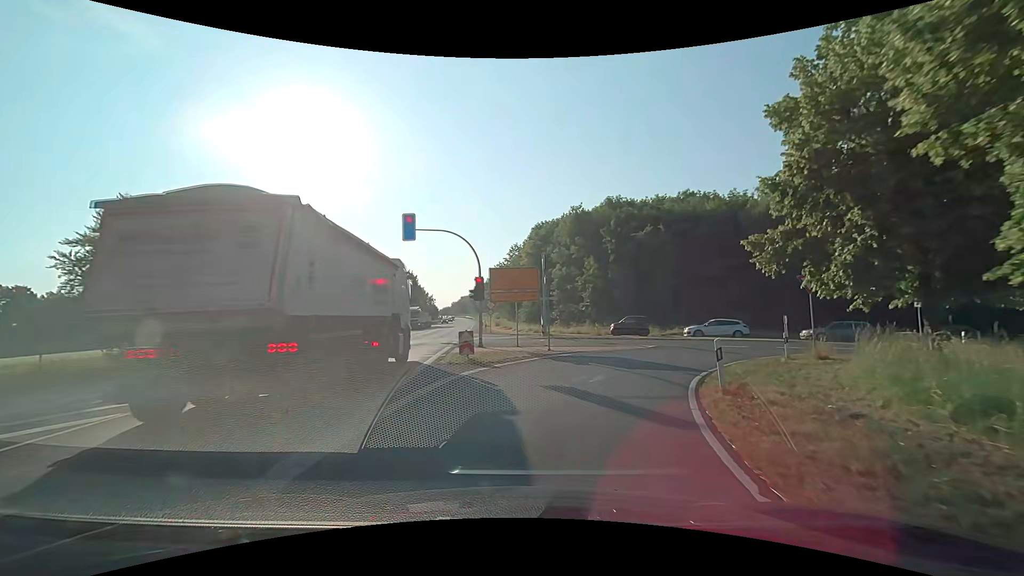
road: primary_link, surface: asphalt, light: Day
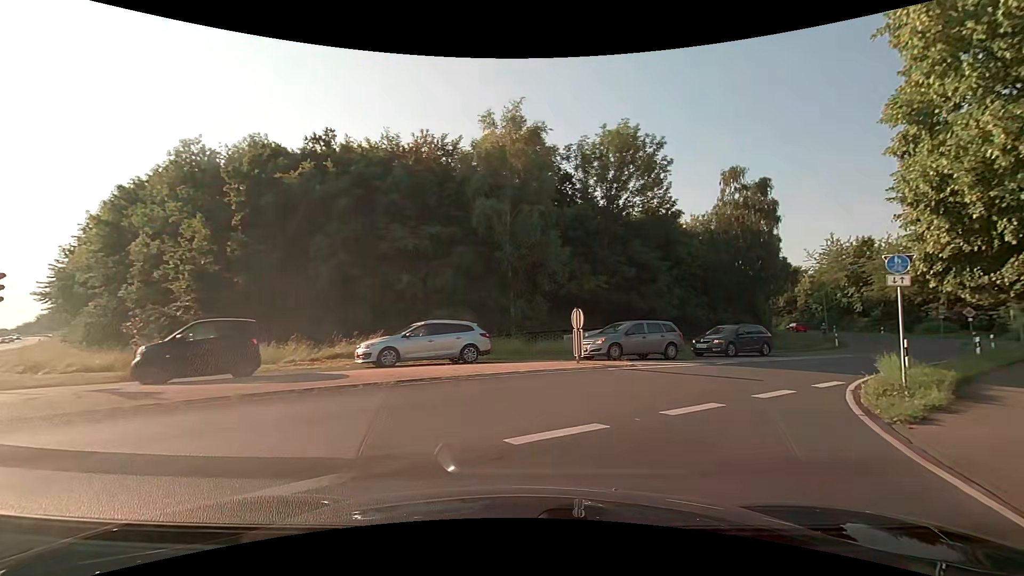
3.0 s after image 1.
(+5.7, +22.1) m; +34°
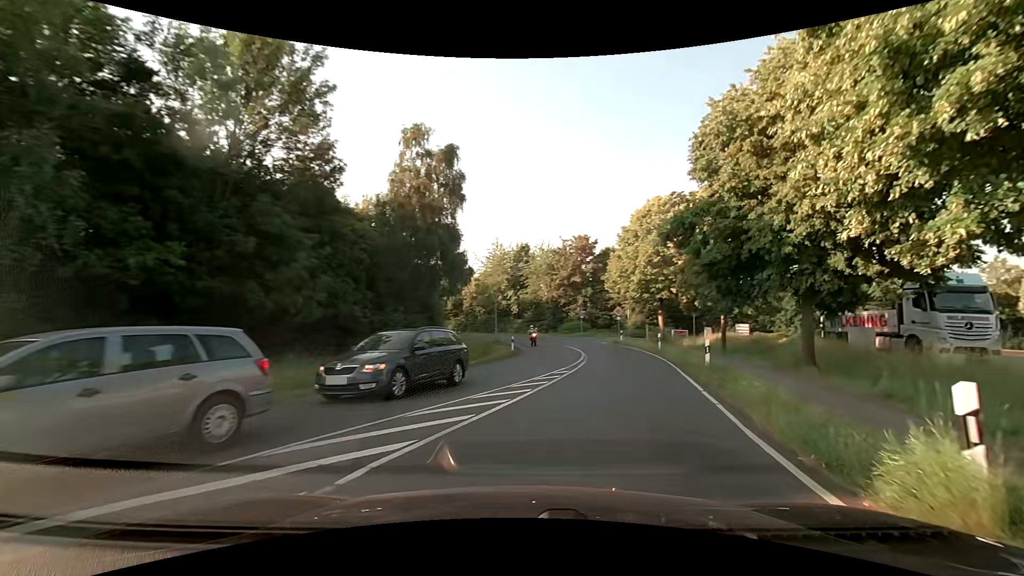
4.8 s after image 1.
(+4.1, +12.8) m; +36°
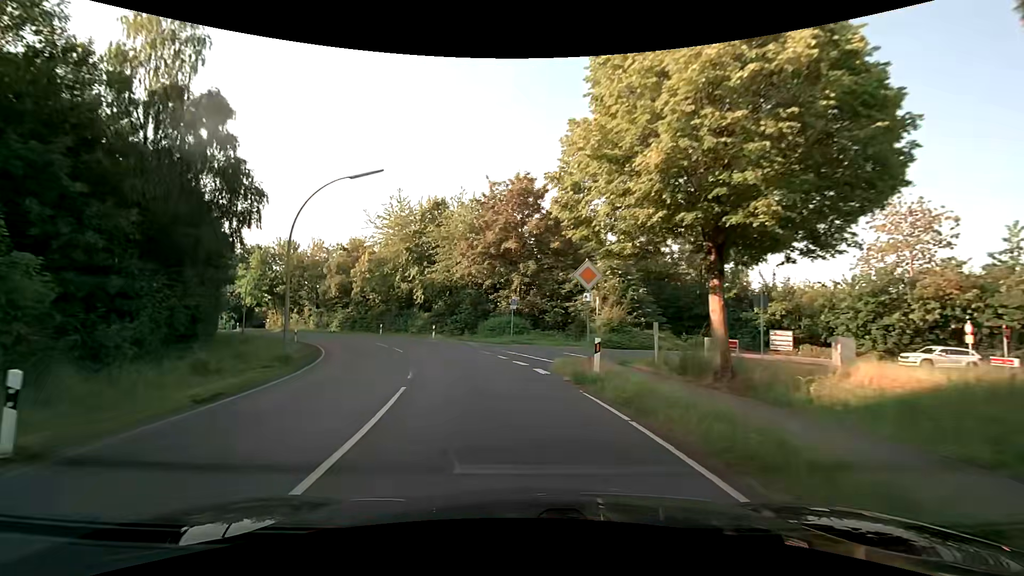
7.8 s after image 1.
(+5.7, +29.6) m; +7°
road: secondary
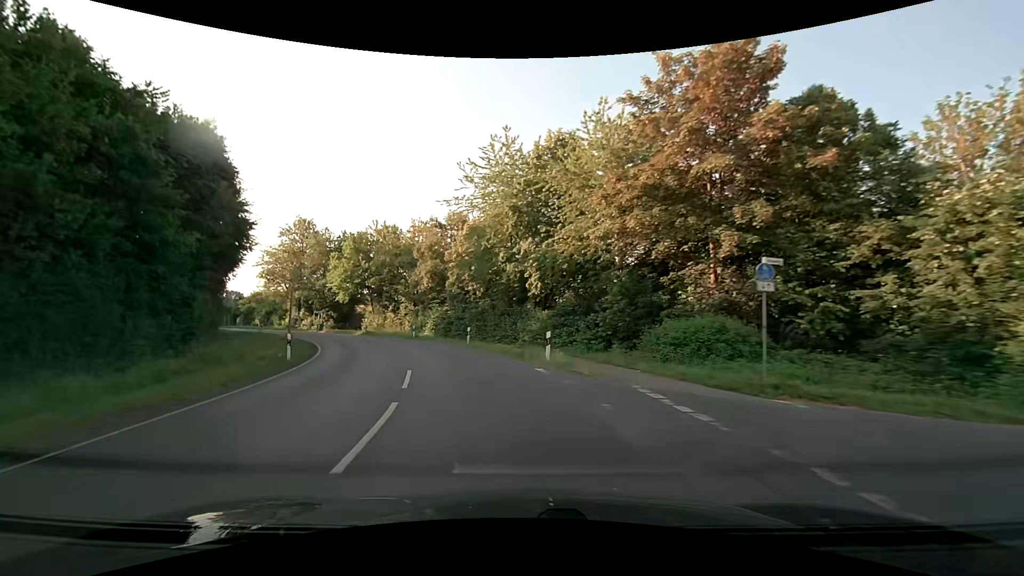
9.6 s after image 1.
(-2.8, +21.0) m; -15°
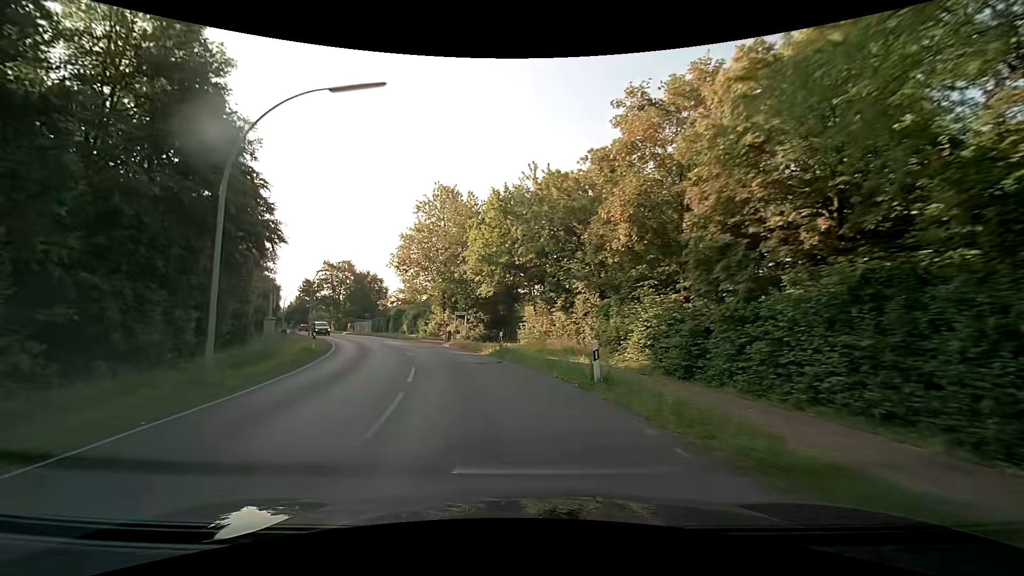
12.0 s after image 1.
(-5.7, +28.6) m; -22°
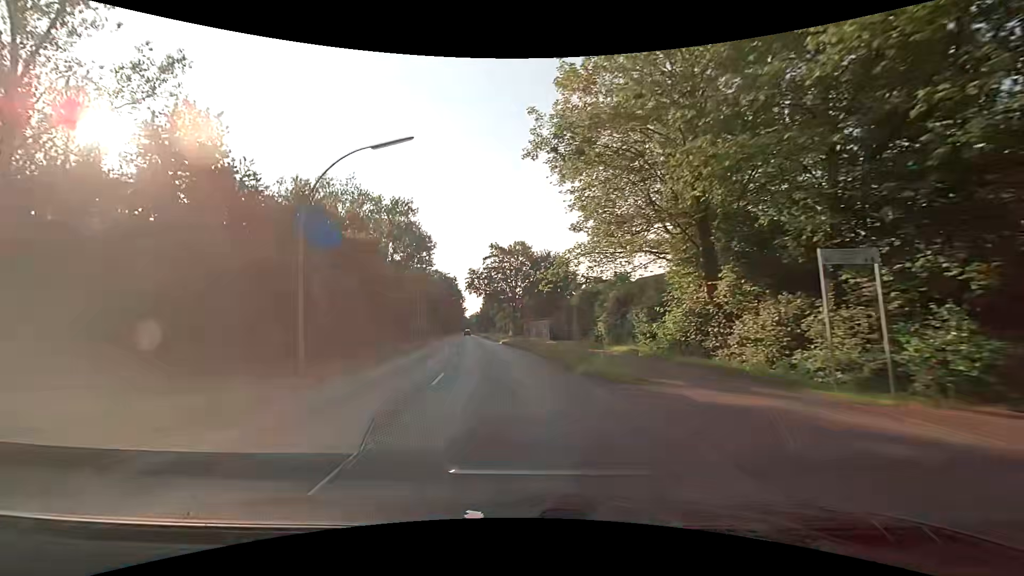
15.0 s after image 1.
(-7.6, +37.3) m; -23°
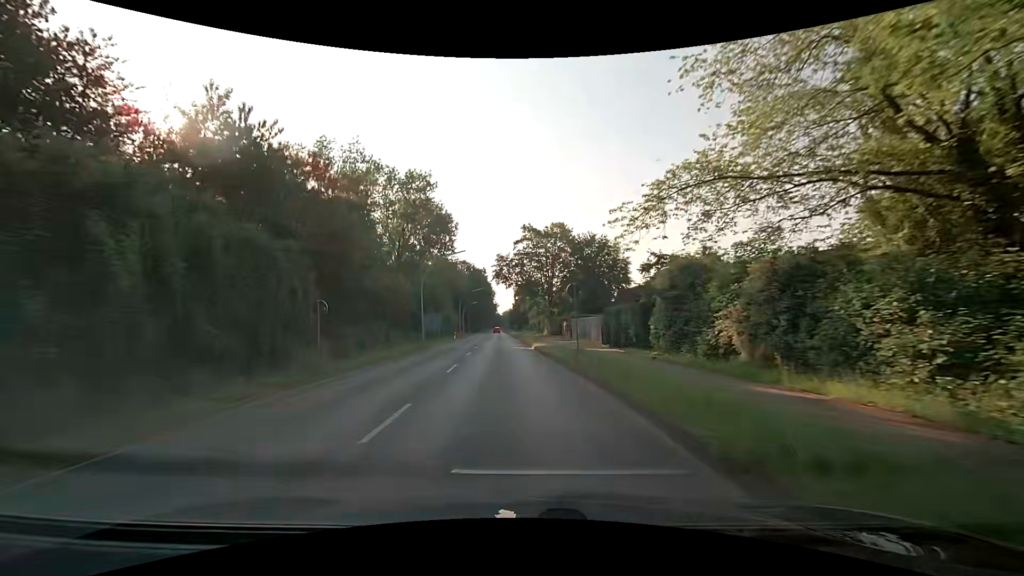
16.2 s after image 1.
(-0.5, +15.3) m; -4°
(0, +10) (-1, +20) (-1, +30) (-2, +40) (-2, +50) (-3, +60) (-4, +70) (-4, +80) (-5, +90) (-5, +100) m
